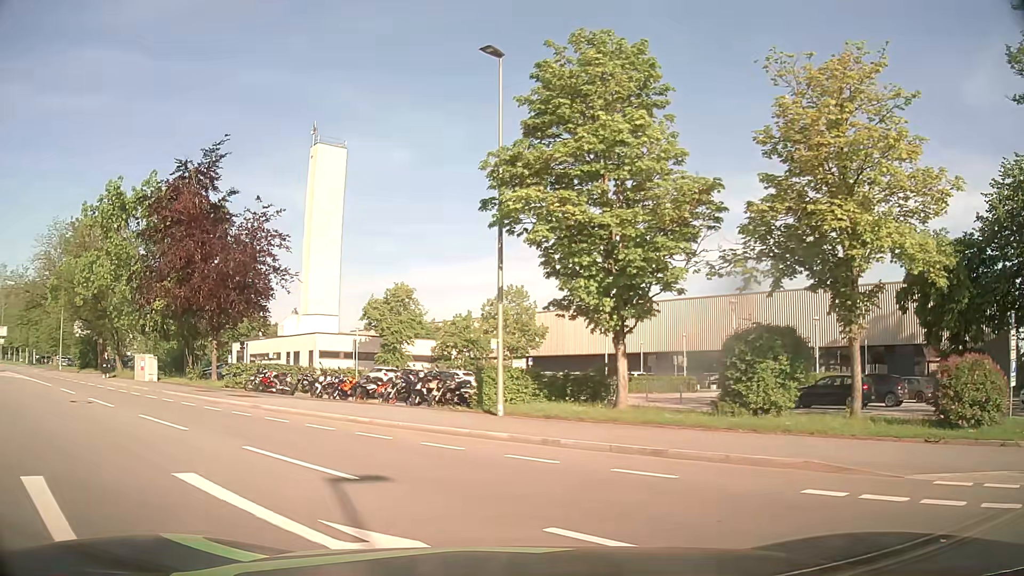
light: Day
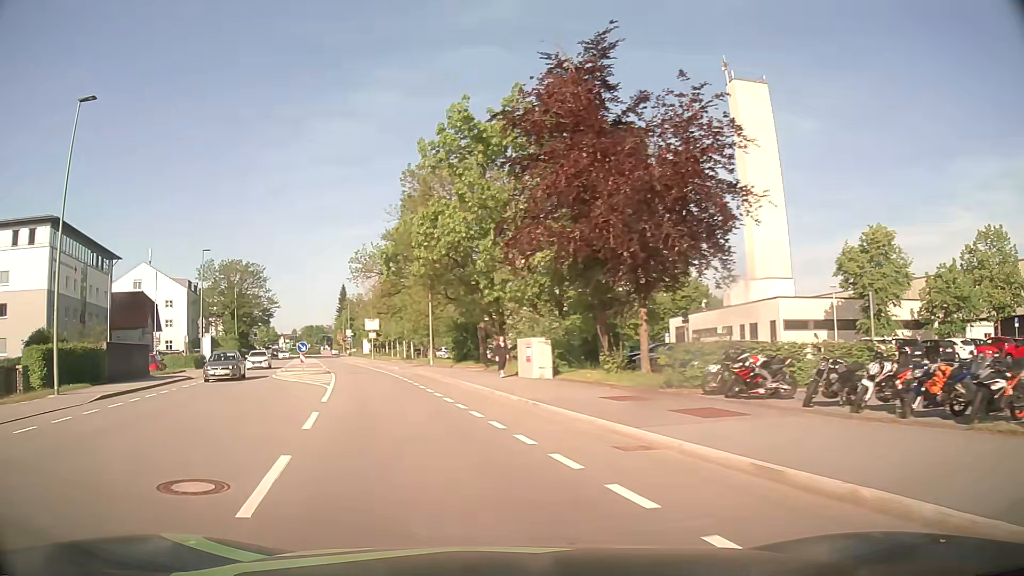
(-5.1, +13.6) m; -38°
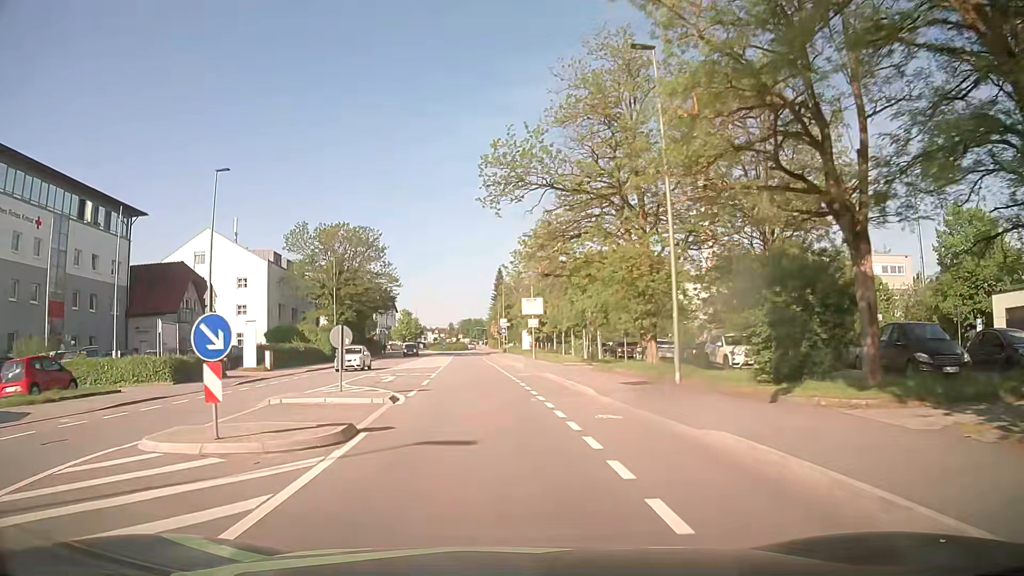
(-5.1, +28.7) m; -14°
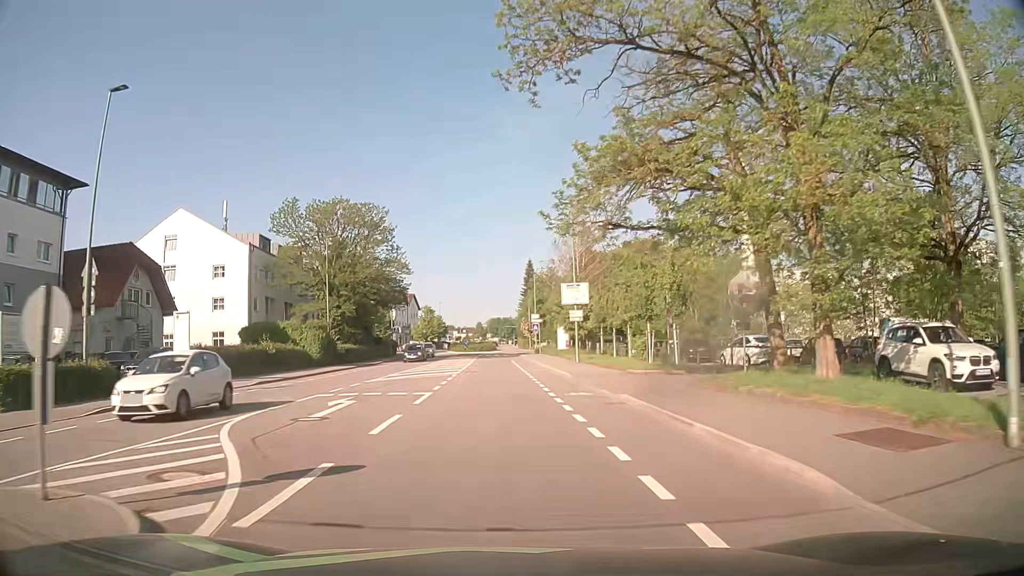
(-0.3, +13.0) m; -3°
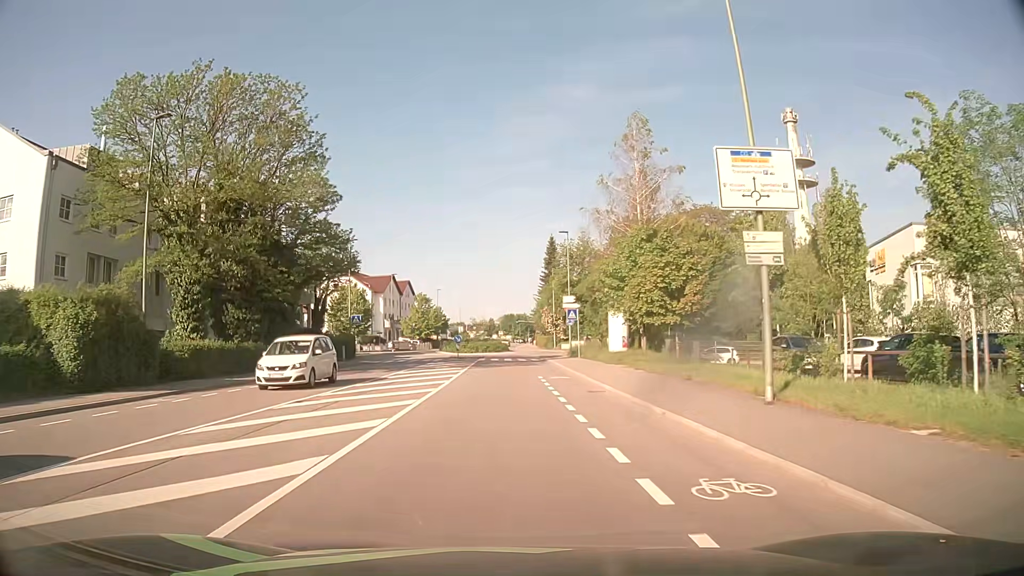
(-0.3, +30.1) m; -1°
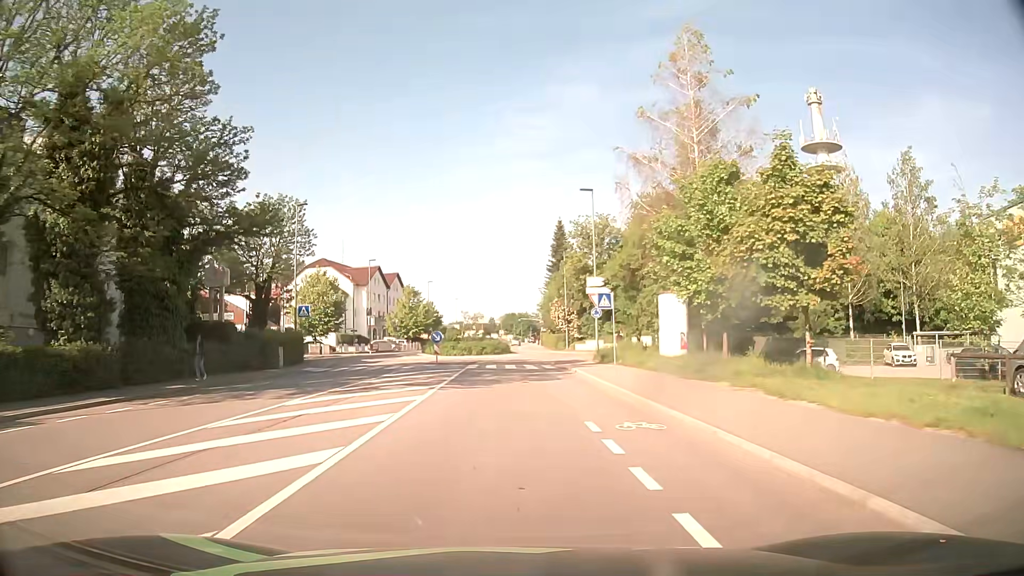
(0.0, +15.5) m; 0°
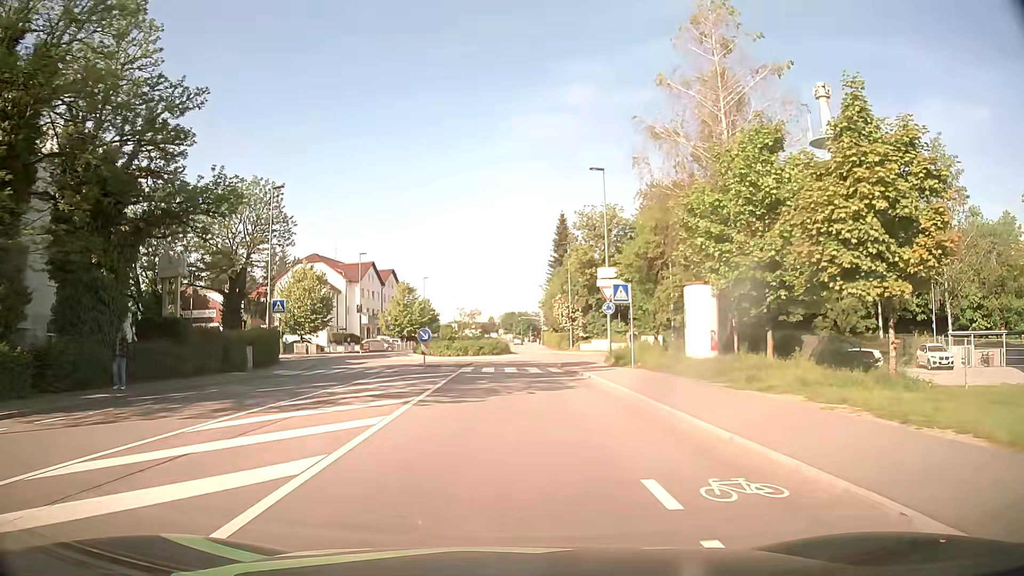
(0.0, +4.8) m; 0°
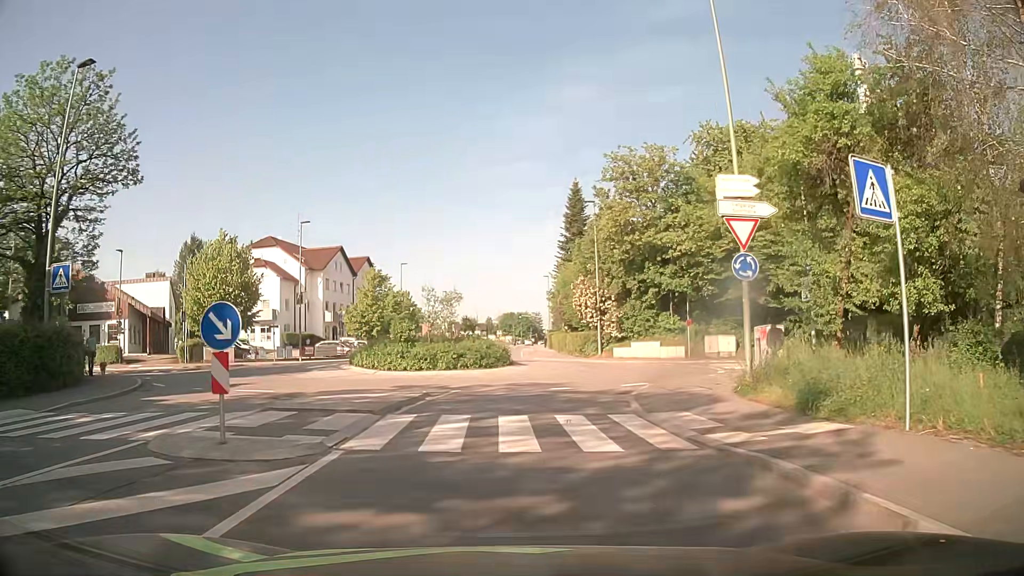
(+0.1, +20.0) m; +1°
(0, +10) (+1, +20) (+4, +29) (+2, +39) (0, +49) (-2, +59) (-2, +69) (-1, +79) (-1, +89) (0, +99) m
